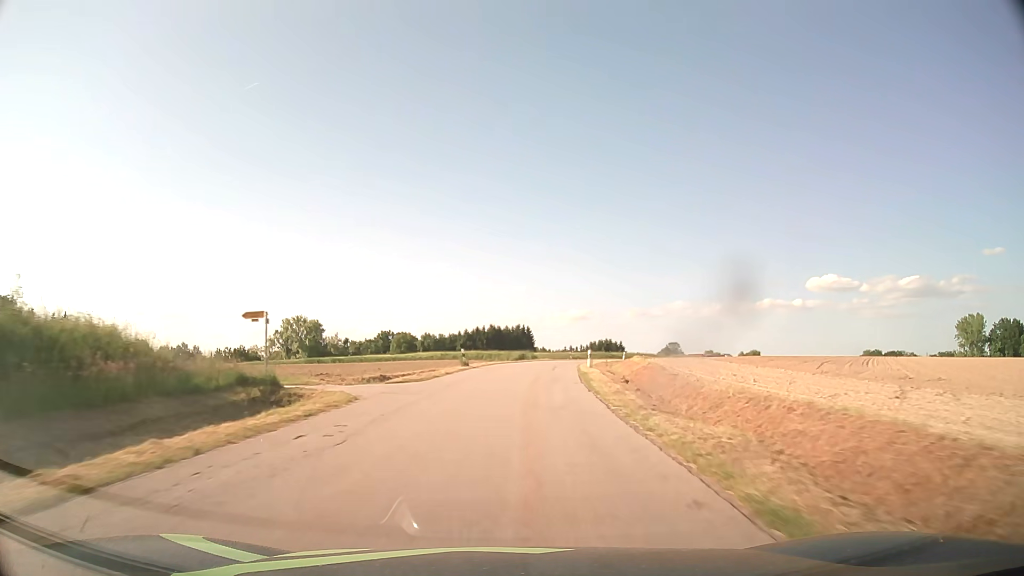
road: tertiary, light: Day
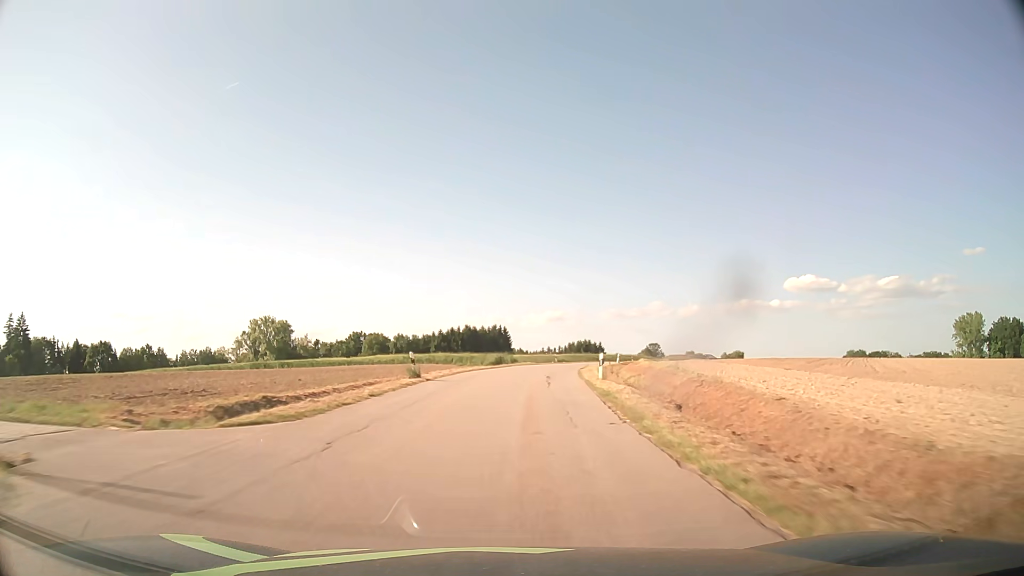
(+0.2, +12.3) m; +2°
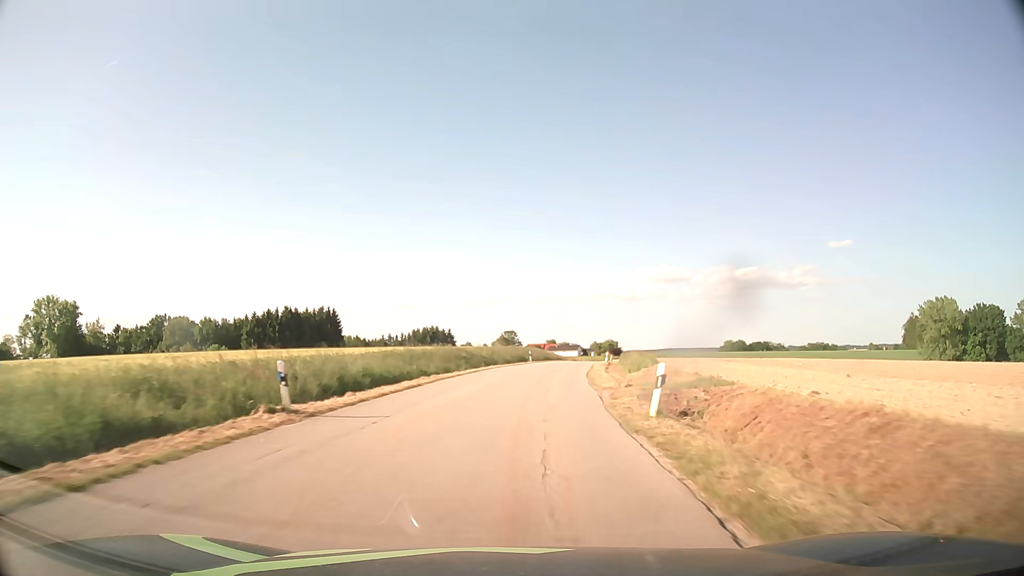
(+6.4, +61.5) m; +13°
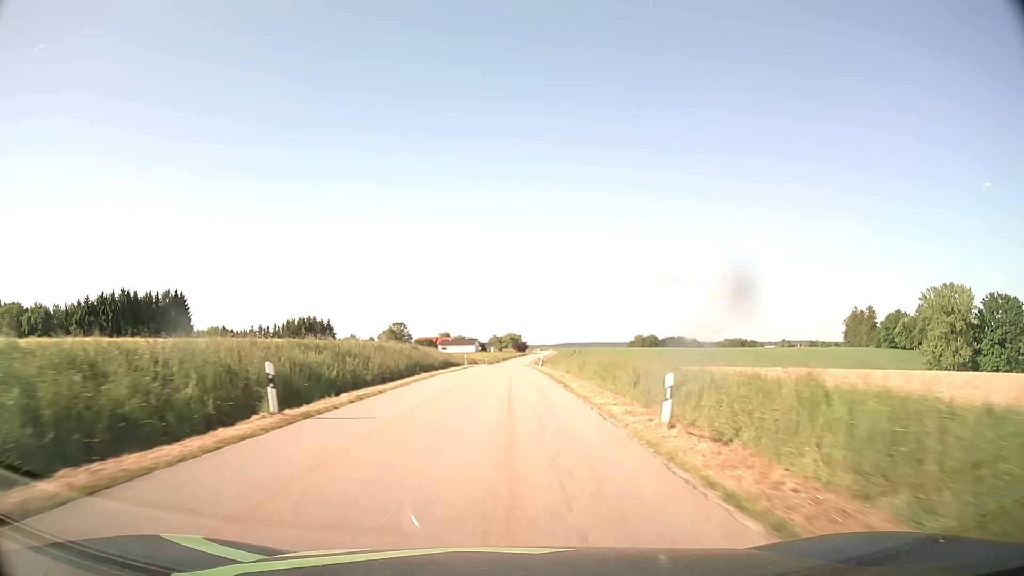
(+4.7, +49.9) m; +9°
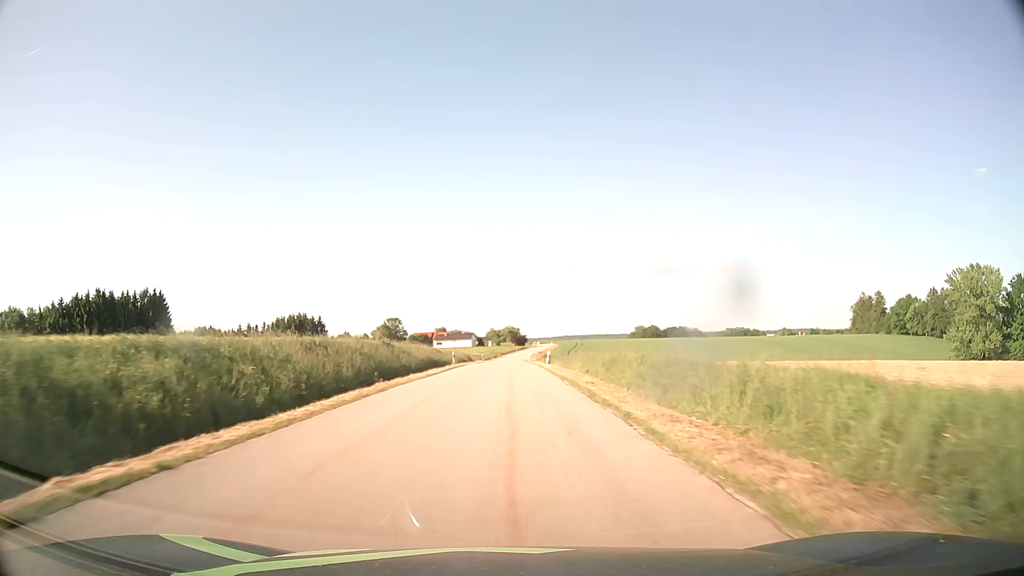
(+0.1, +12.6) m; 0°
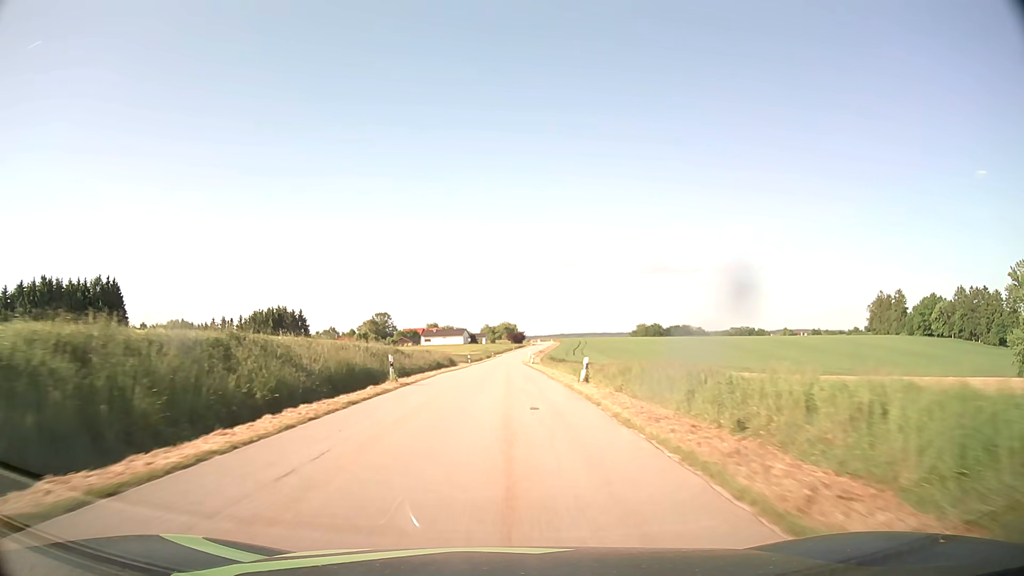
(0.0, +25.3) m; 0°
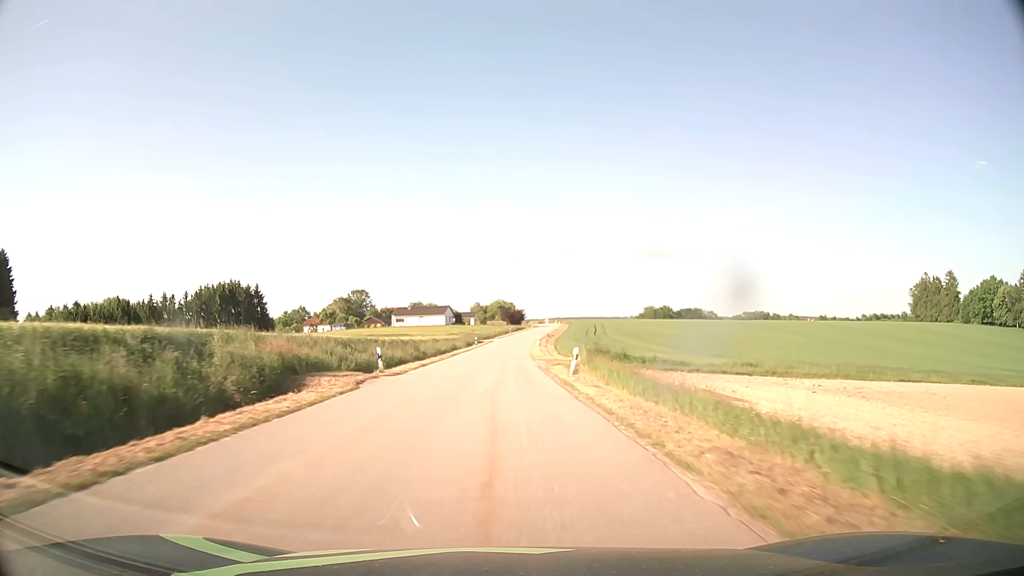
(+0.3, +50.1) m; +1°
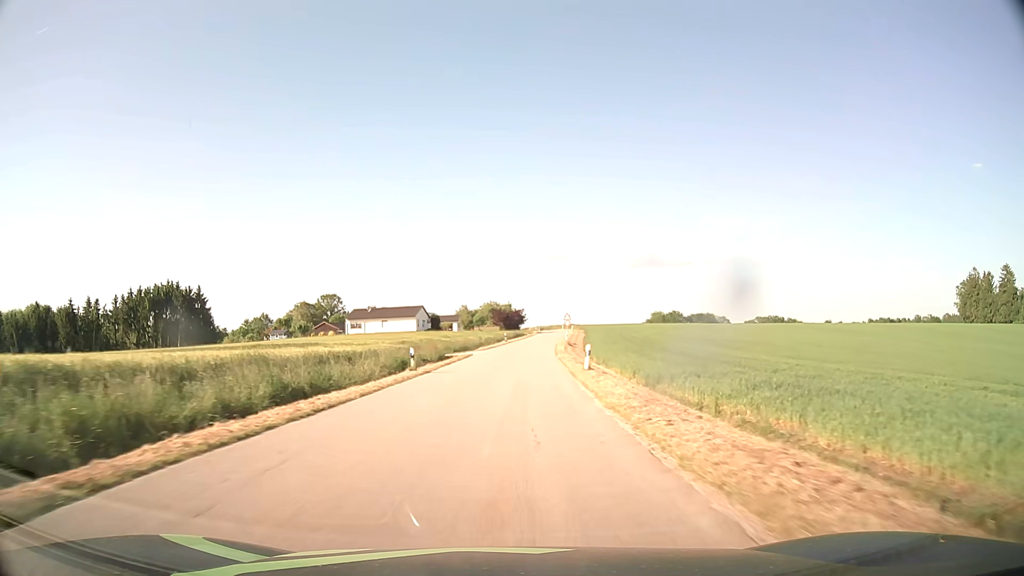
(0.0, +46.8) m; 0°
(0, +10) (0, +20) (+1, +30) (+1, +40) (+2, +50) (+3, +60) (+3, +70) (+5, +80) (+6, +90) (+7, +100) m
